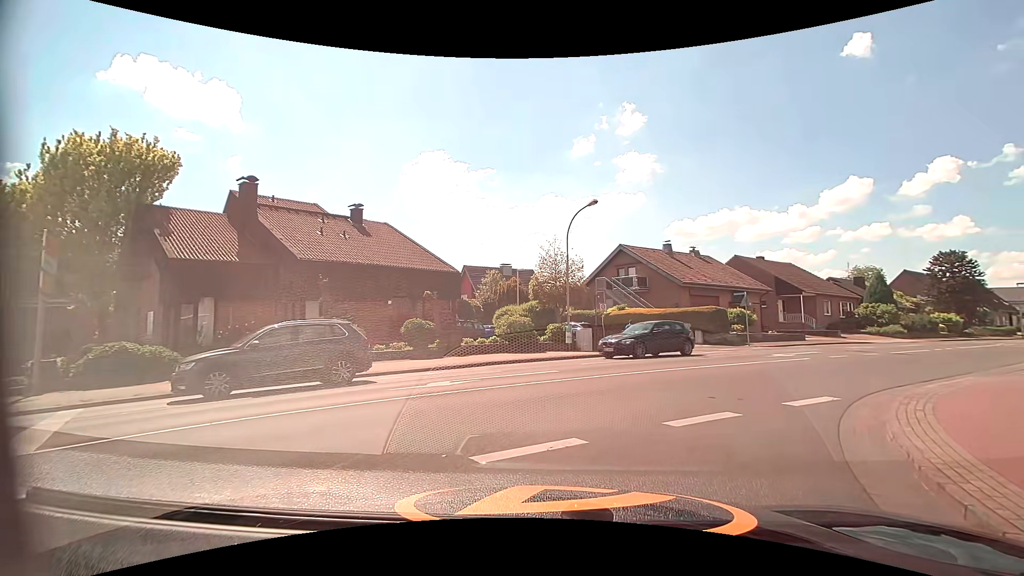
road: tertiary_link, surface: asphalt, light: Day
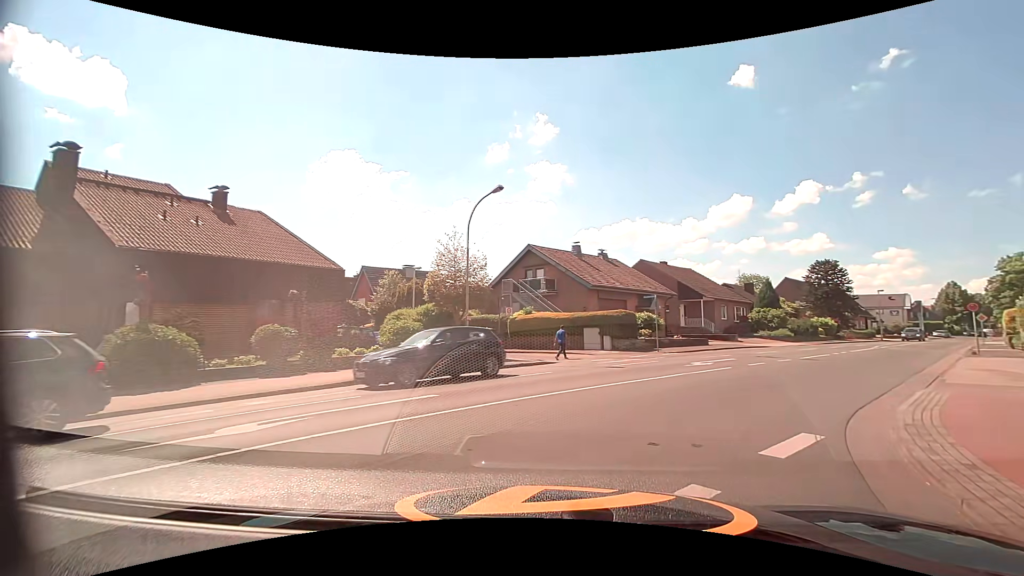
(+0.4, +3.8) m; +13°
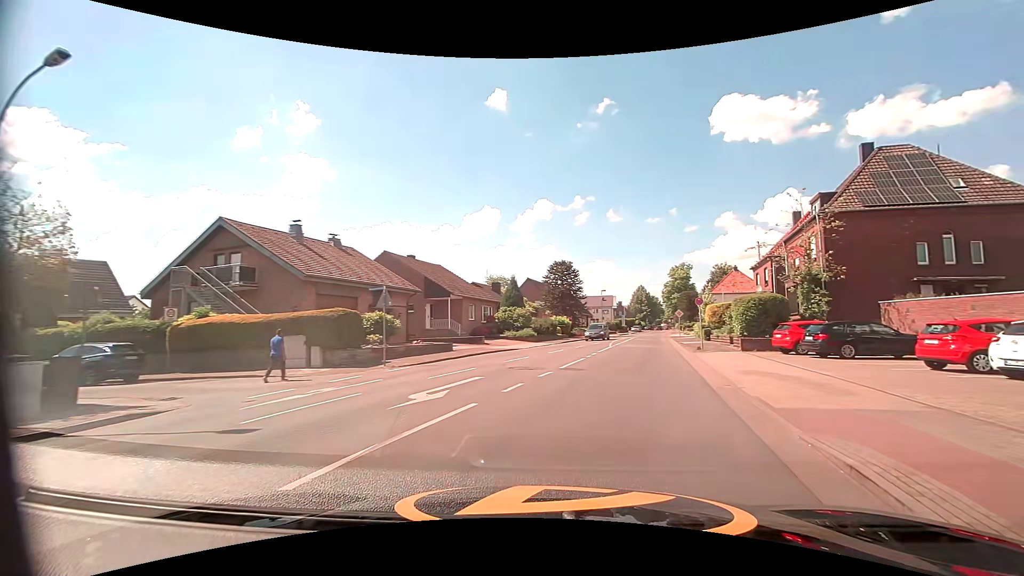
(+2.0, +8.5) m; +27°
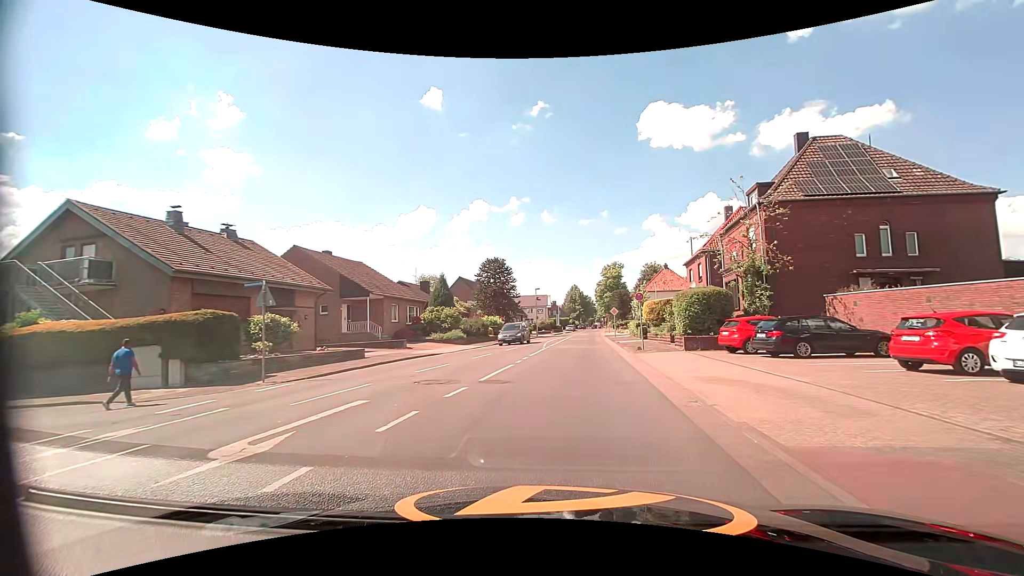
(+0.3, +3.5) m; +8°
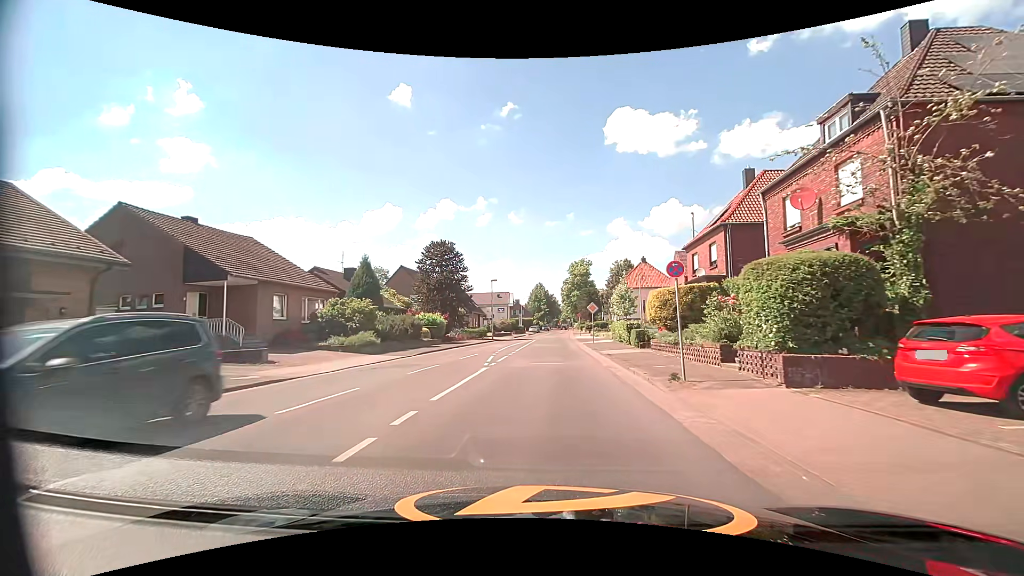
(+0.5, +13.1) m; +4°
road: tertiary
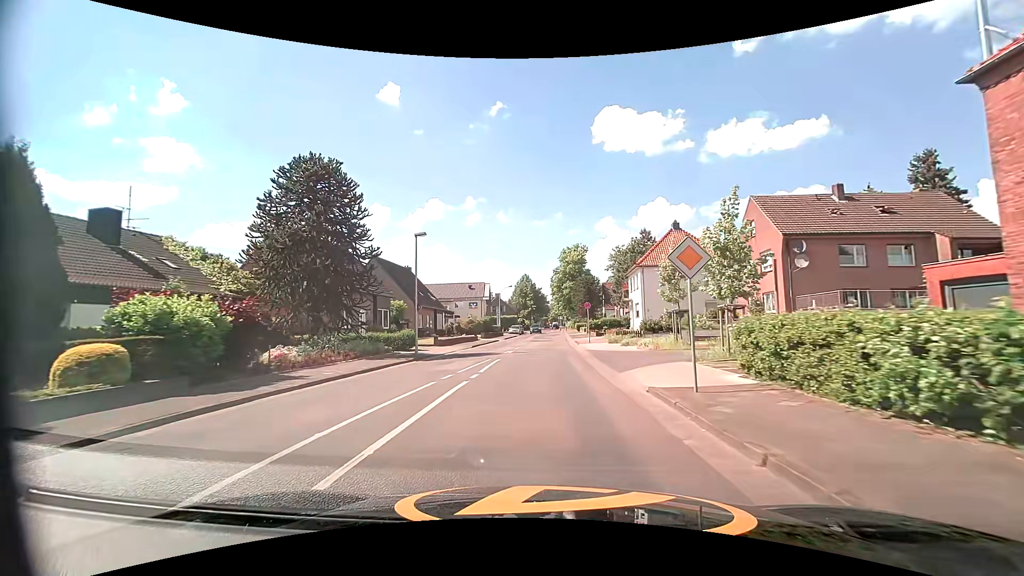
(+0.5, +26.5) m; +2°
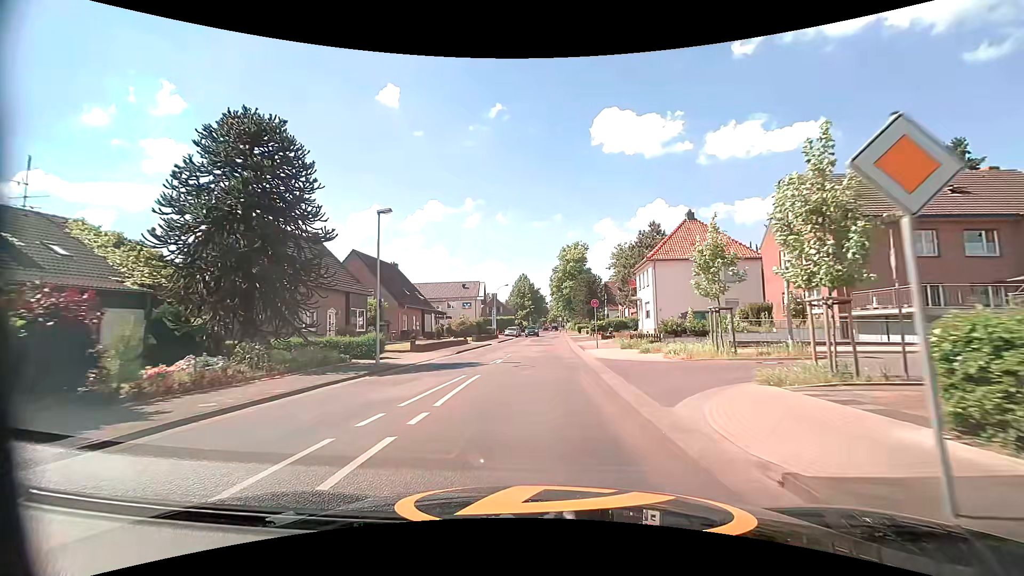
(0.0, +5.7) m; 0°
